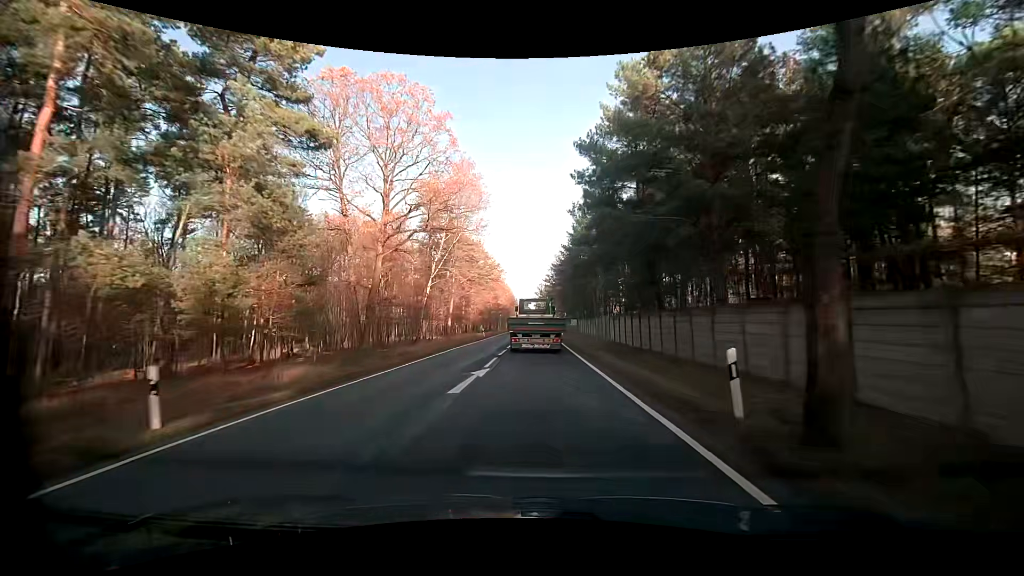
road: primary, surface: asphalt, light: Day
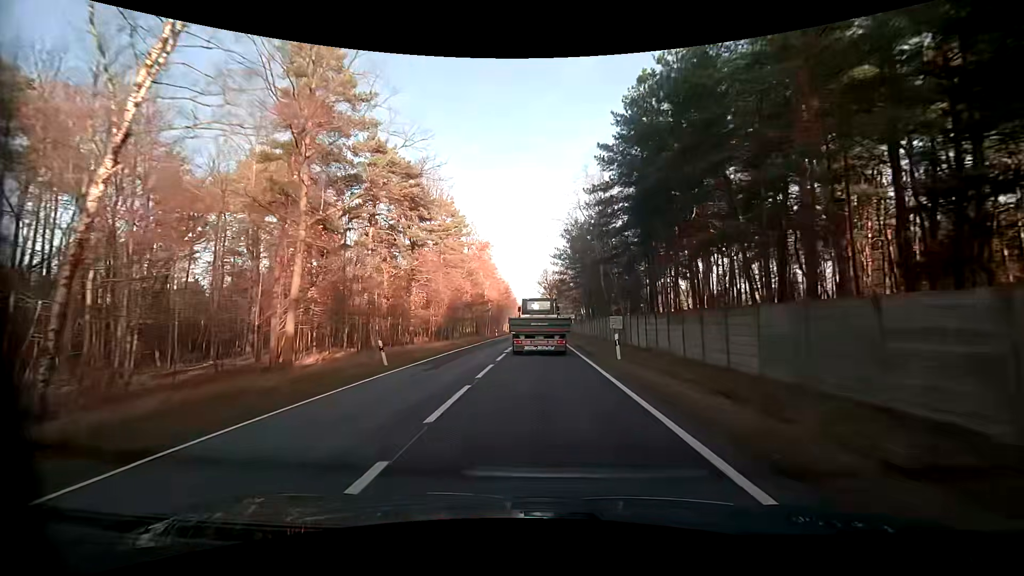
(0.0, +38.7) m; 0°
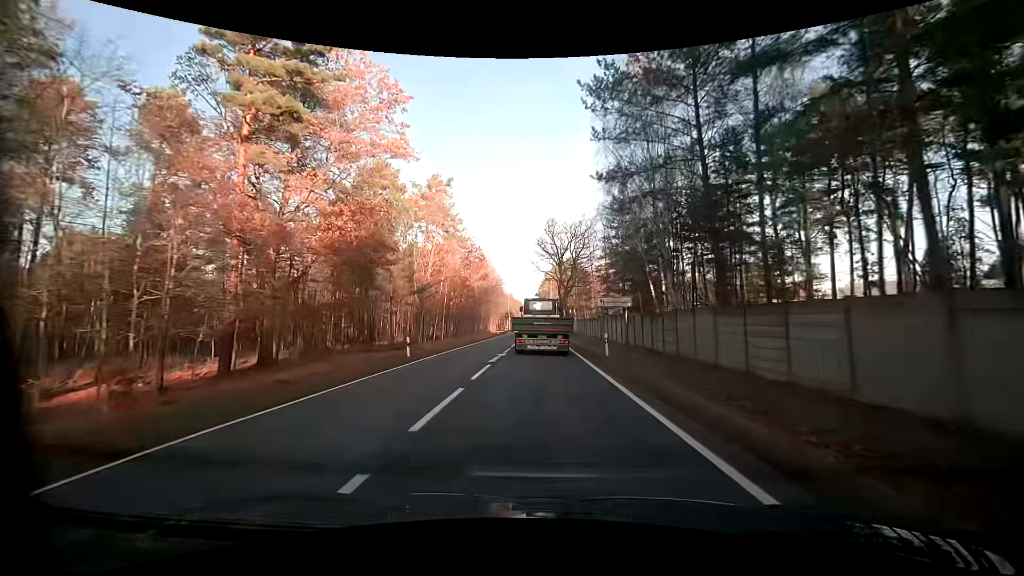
(+0.2, +47.1) m; 0°
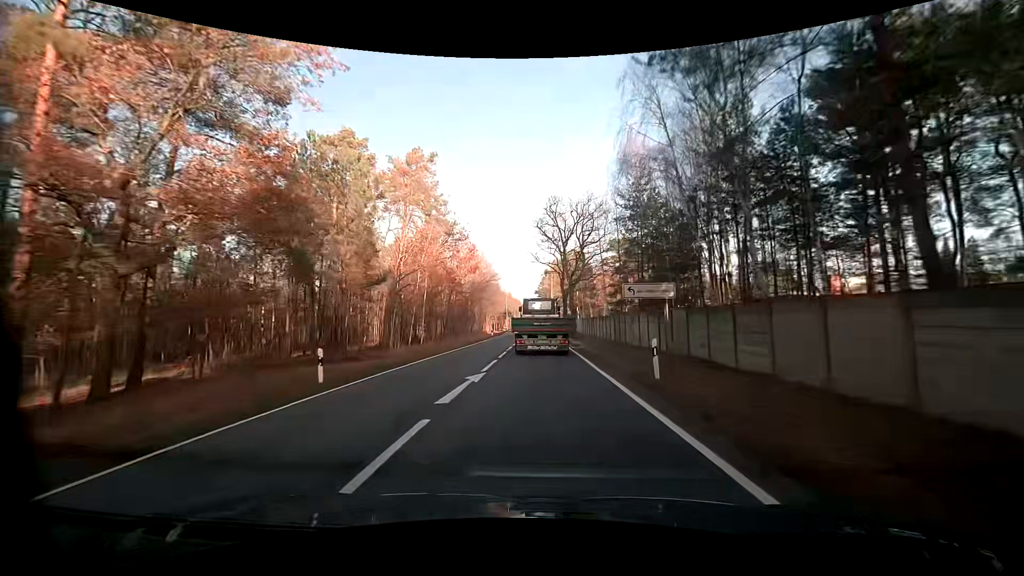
(+0.1, +9.3) m; 0°
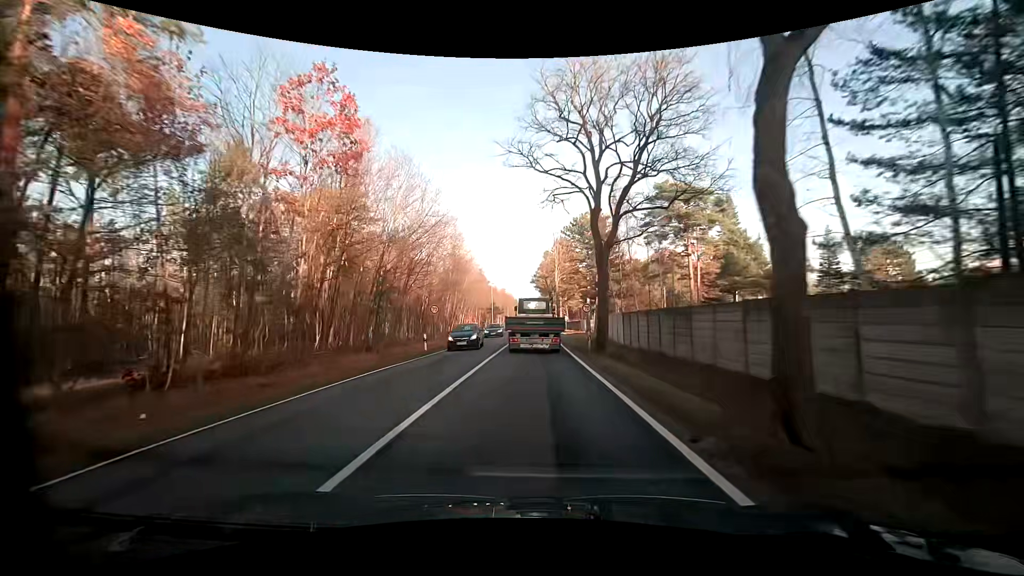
(+0.2, +36.9) m; 0°
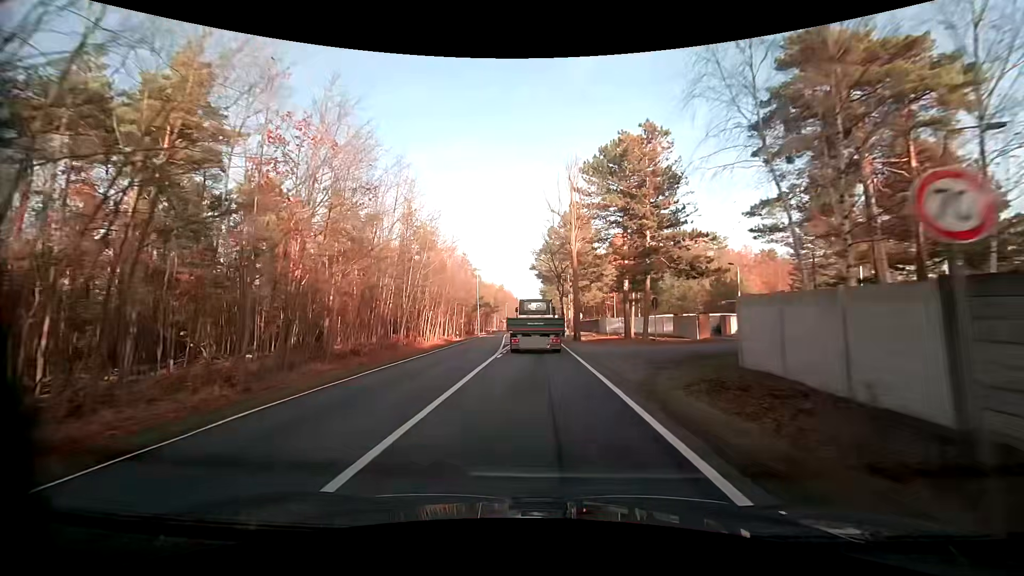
(+0.3, +27.6) m; +1°
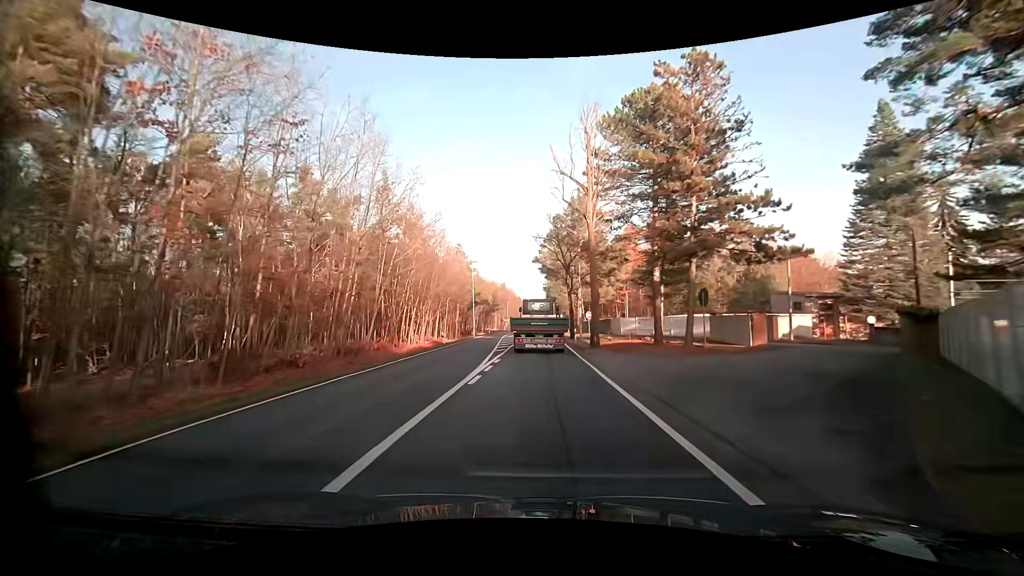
(-0.1, +9.1) m; -1°
(0, +10) (0, +20) (0, +30) (0, +40) (0, +50) (0, +60) (0, +70) (+1, +80) (+1, +90) (+1, +100) m
